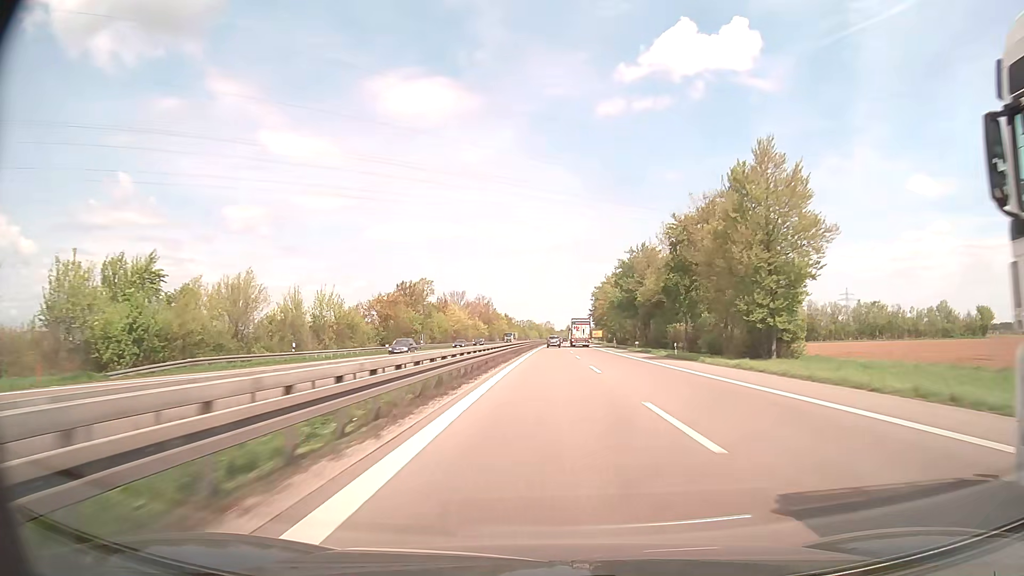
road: trunk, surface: asphalt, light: Day
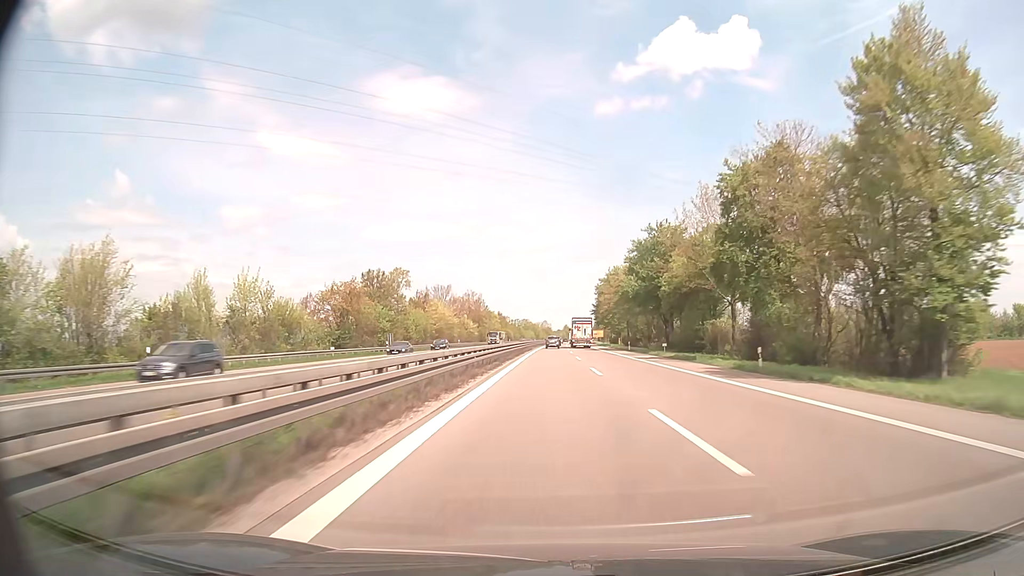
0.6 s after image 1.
(+0.1, +19.3) m; 0°
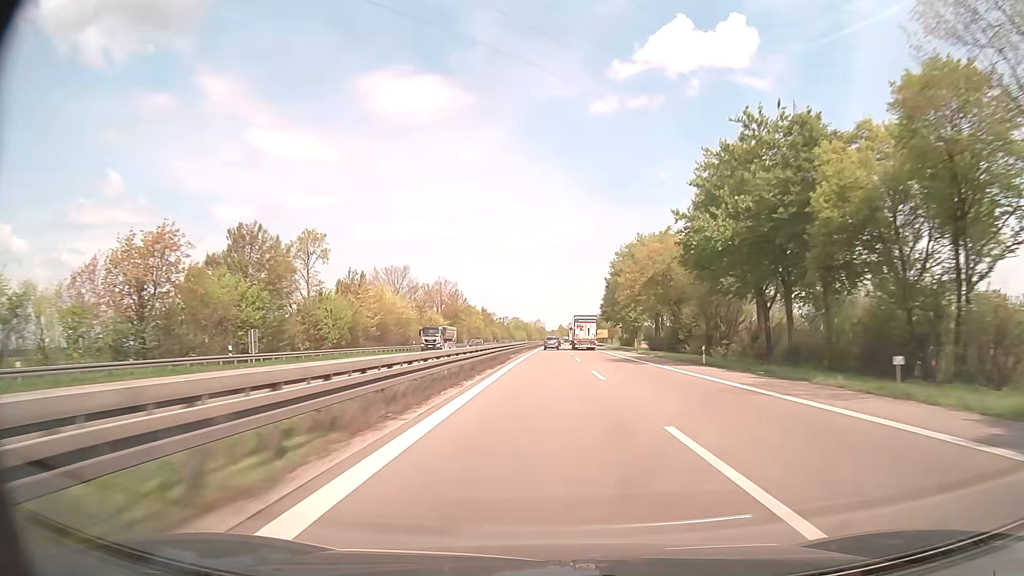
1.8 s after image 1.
(+0.2, +38.7) m; +1°
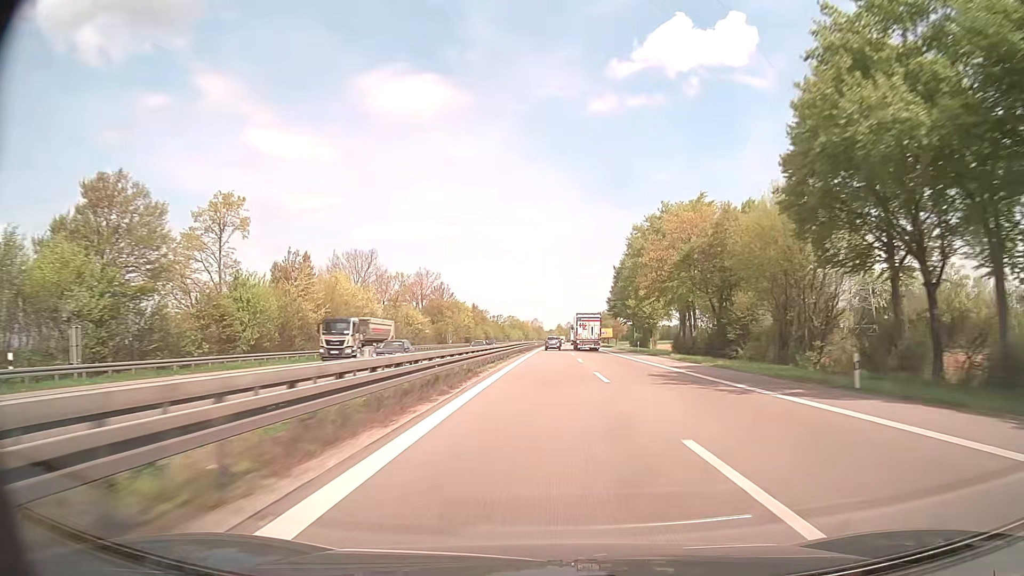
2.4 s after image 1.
(0.0, +19.5) m; 0°
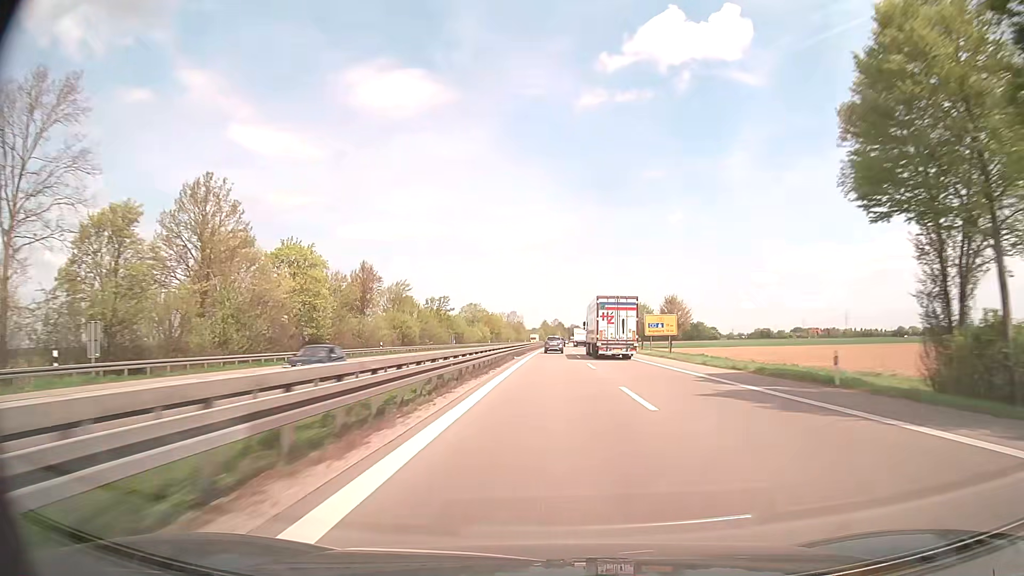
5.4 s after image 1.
(+1.0, +98.6) m; +1°
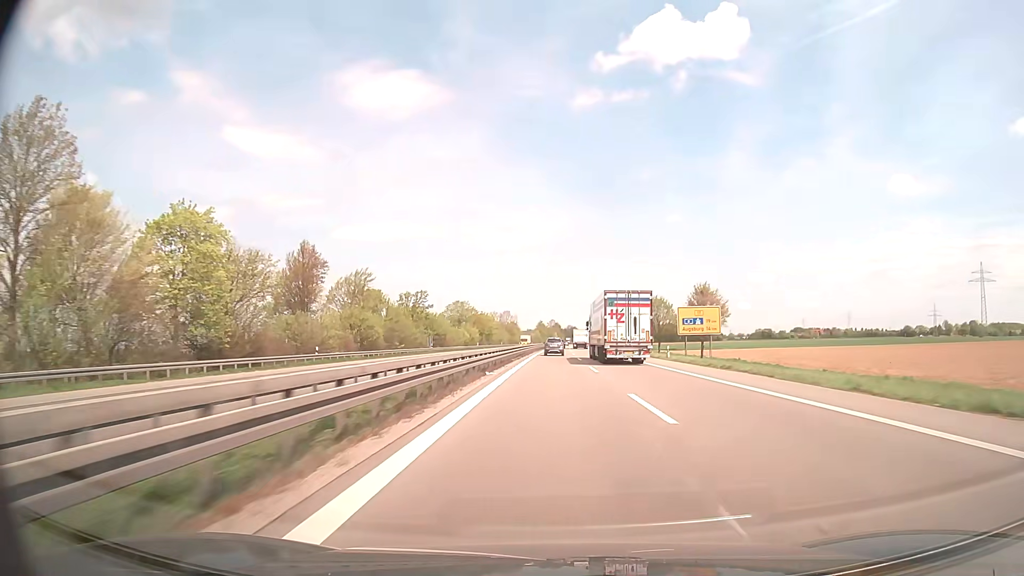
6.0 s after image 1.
(+0.1, +20.0) m; +1°
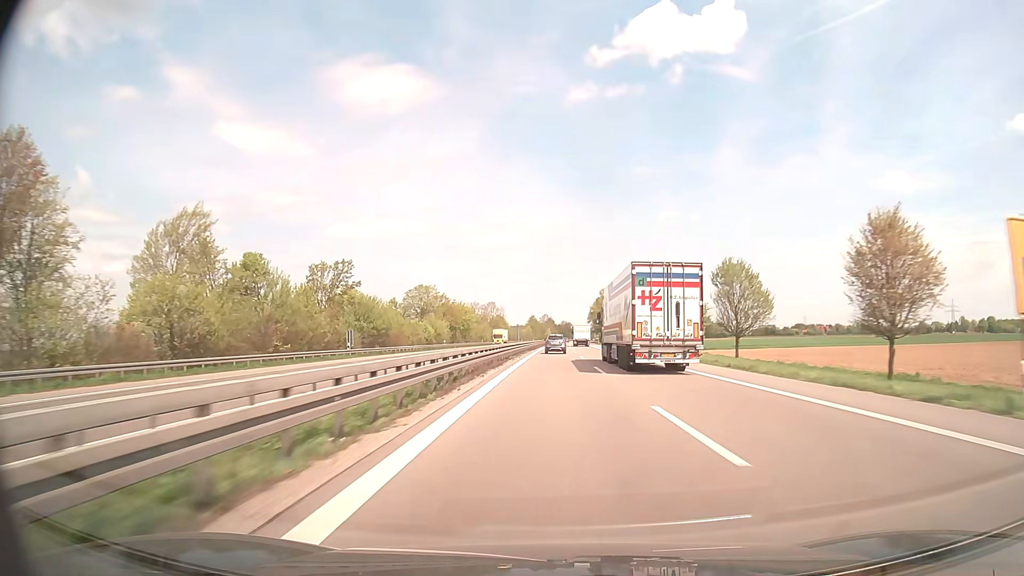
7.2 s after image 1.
(+0.2, +40.0) m; +1°
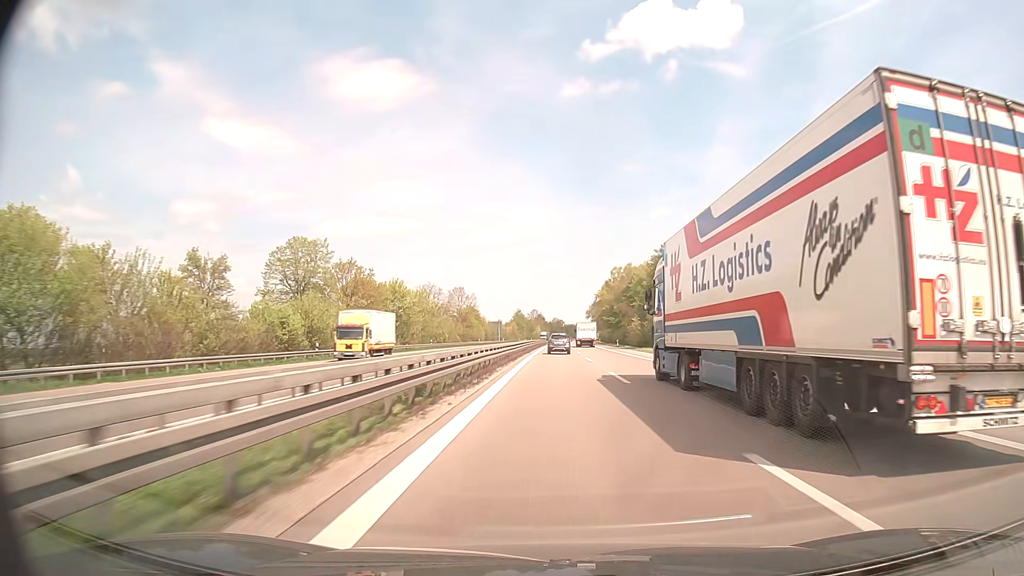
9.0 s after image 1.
(+0.3, +59.7) m; +1°
(0, +10) (0, +20) (0, +30) (0, +40) (0, +50) (+1, +60) (+1, +70) (+1, +80) (+1, +90) (+2, +100) m
